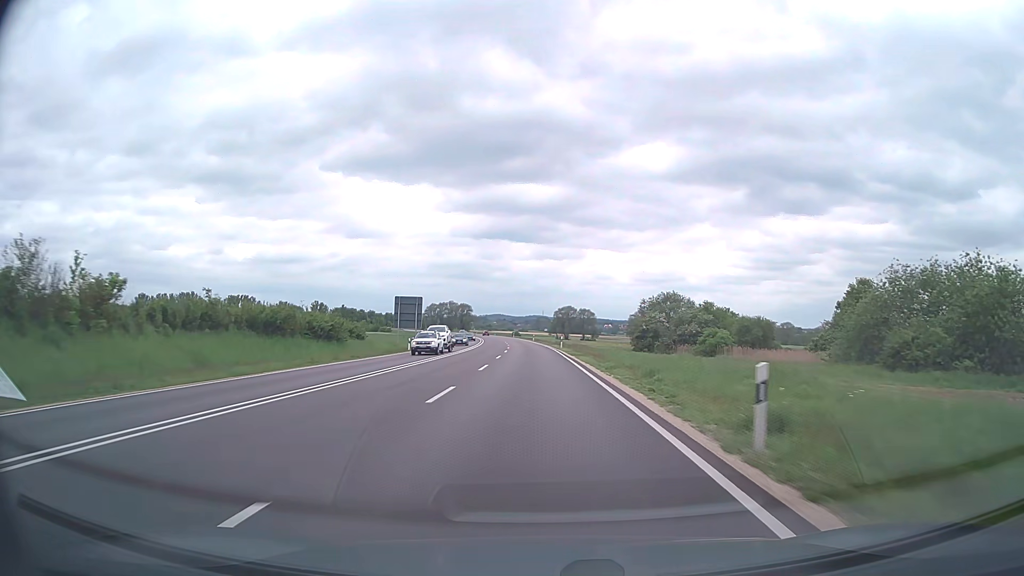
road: trunk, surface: asphalt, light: Day
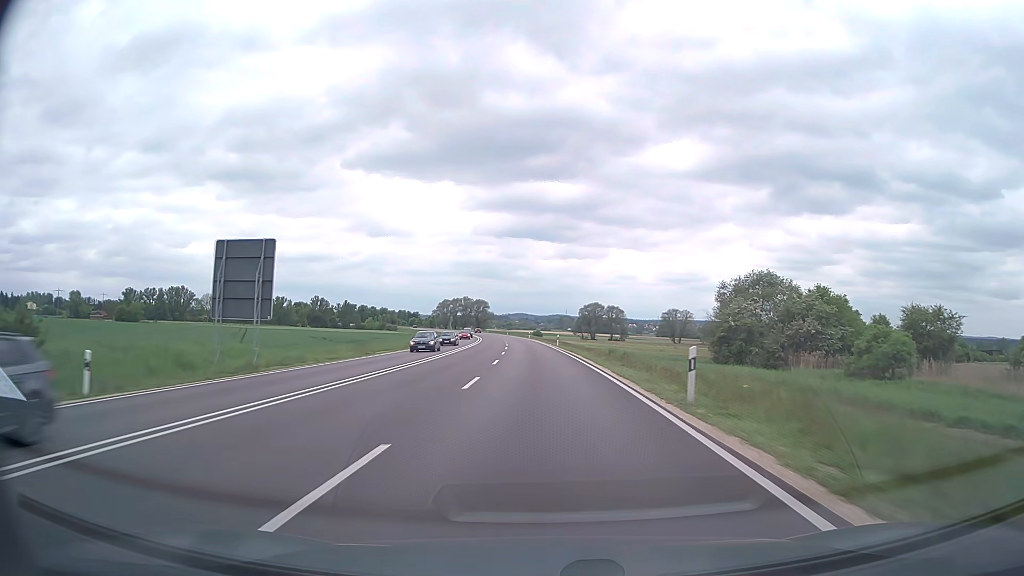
(-0.7, +45.4) m; -2°
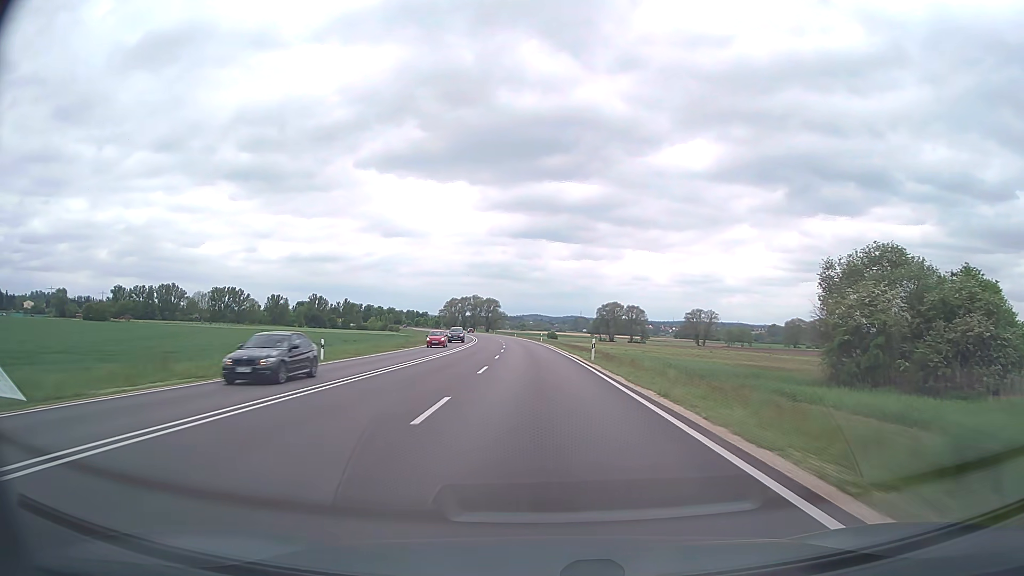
(-0.3, +30.3) m; -1°
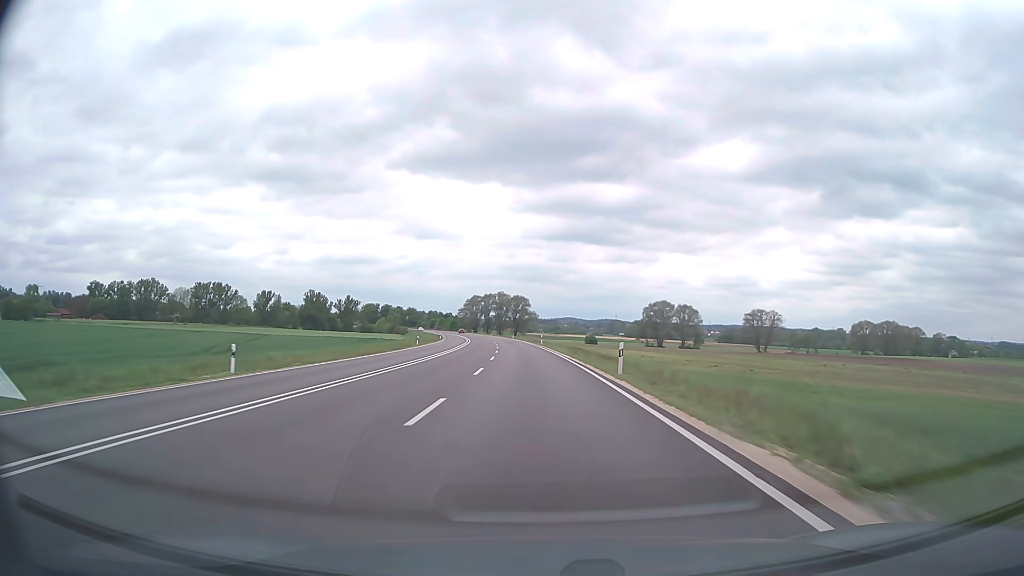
(-1.5, +60.3) m; -3°
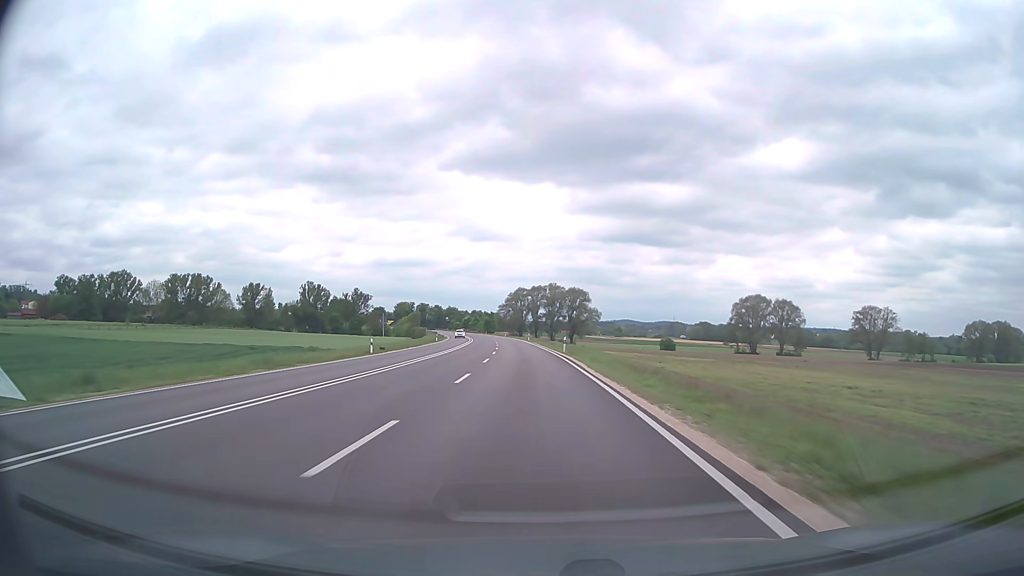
(-3.0, +76.0) m; -5°
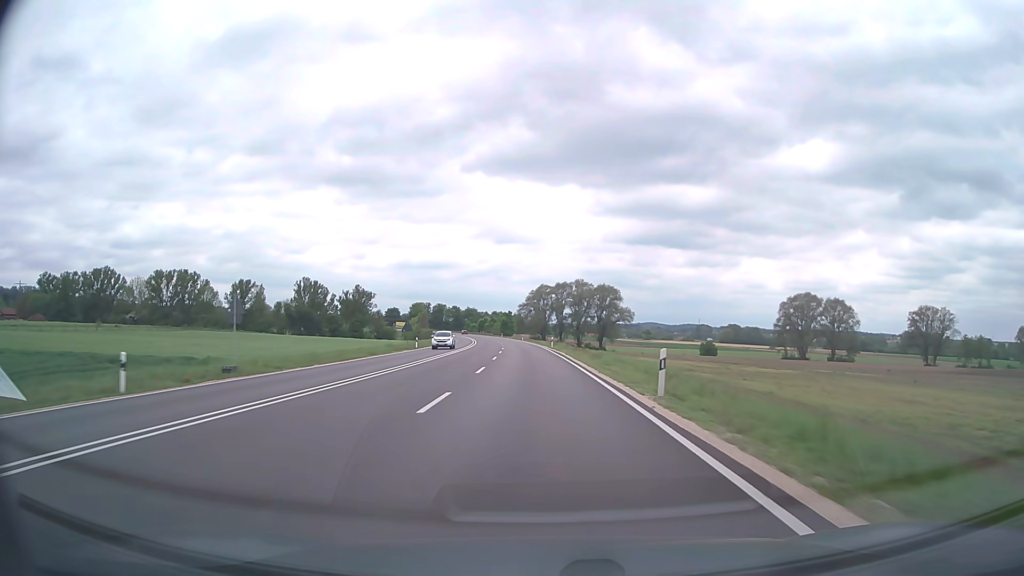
(-0.6, +30.9) m; -2°
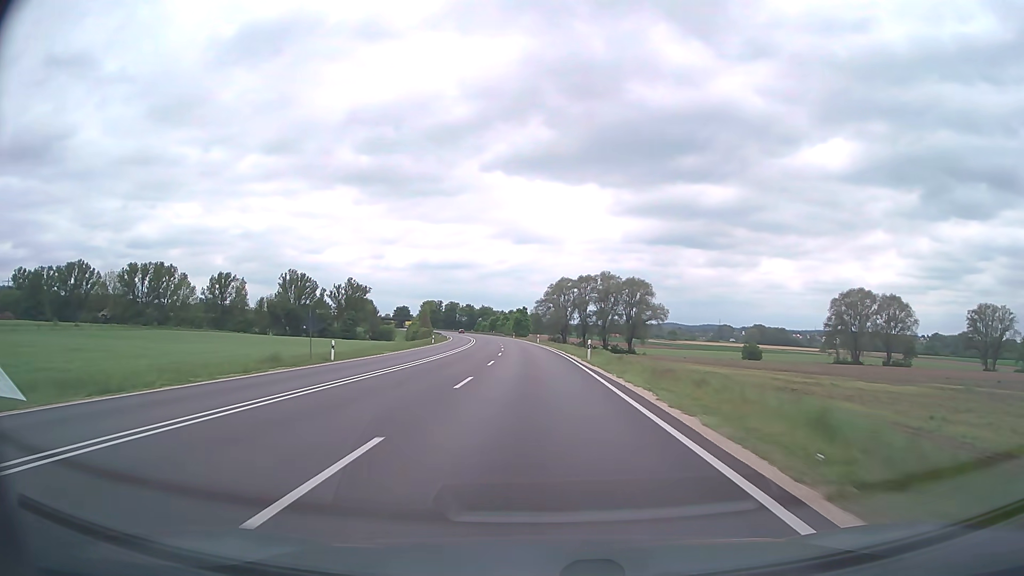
(-0.4, +31.2) m; -1°
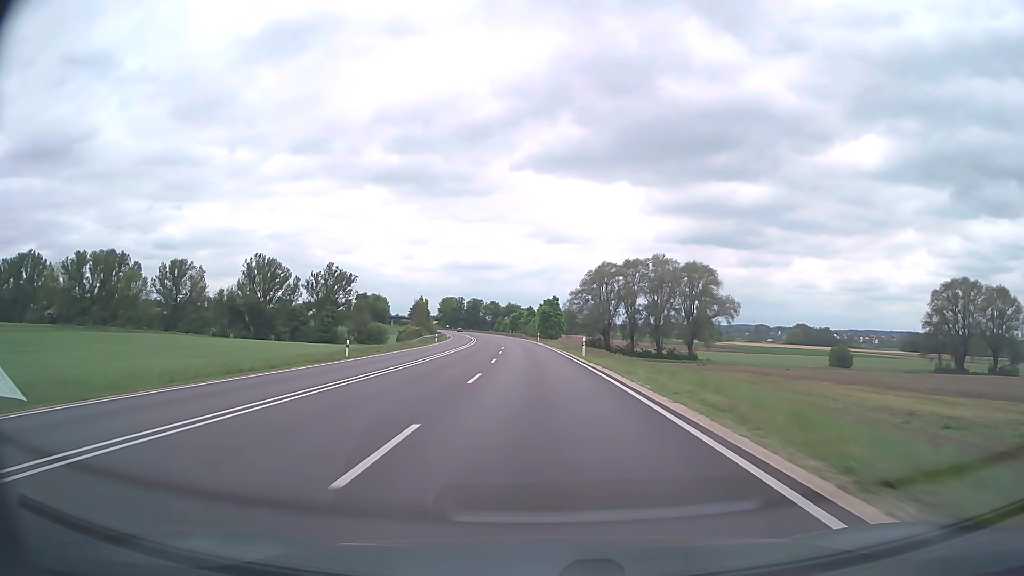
(-1.1, +47.0) m; -3°
(0, +10) (0, +20) (0, +30) (-1, +40) (-1, +50) (-2, +60) (-2, +70) (-3, +80) (-4, +90) (-5, +100) m
